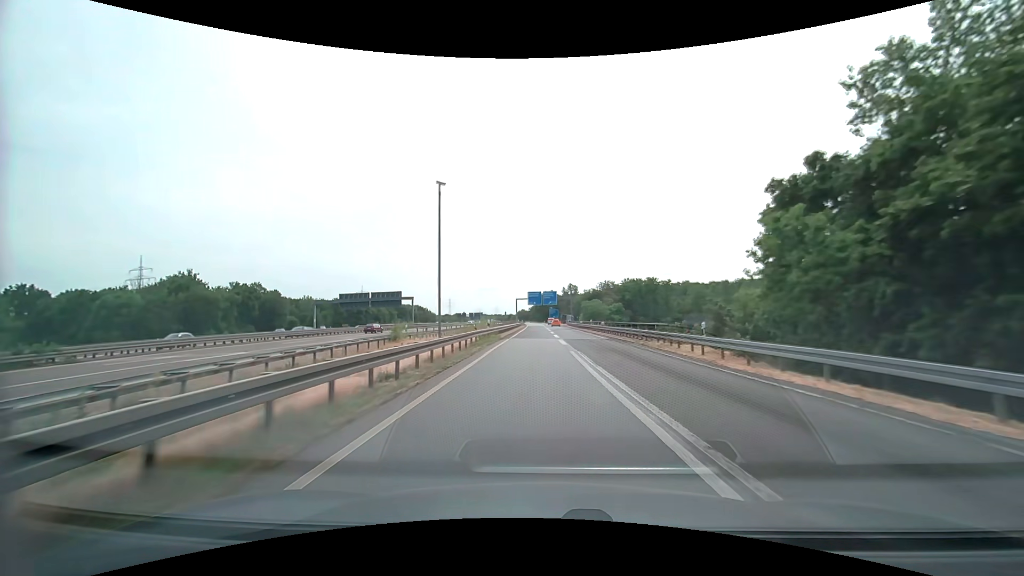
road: motorway_link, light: Day
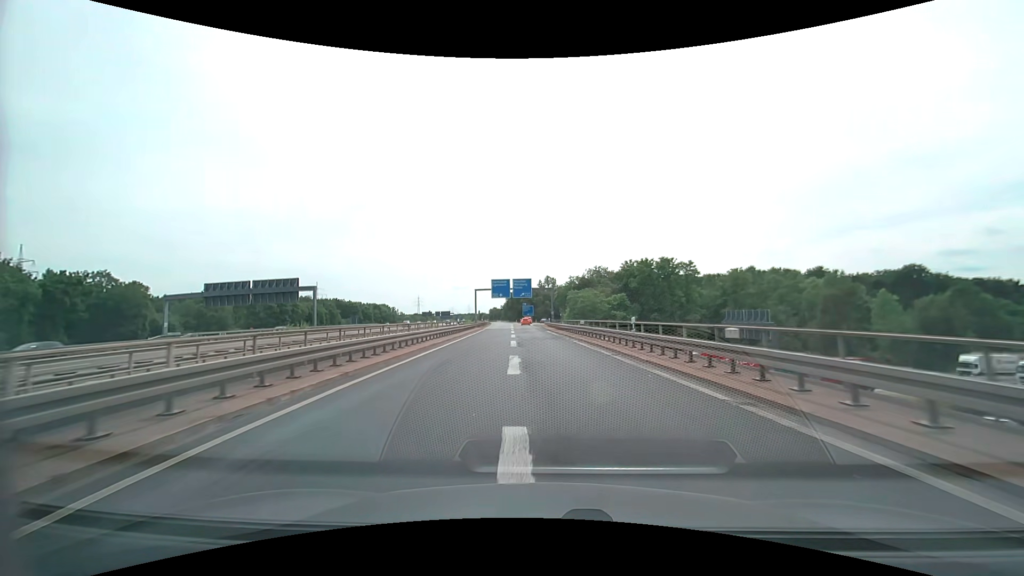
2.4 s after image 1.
(+1.0, +39.2) m; +3°
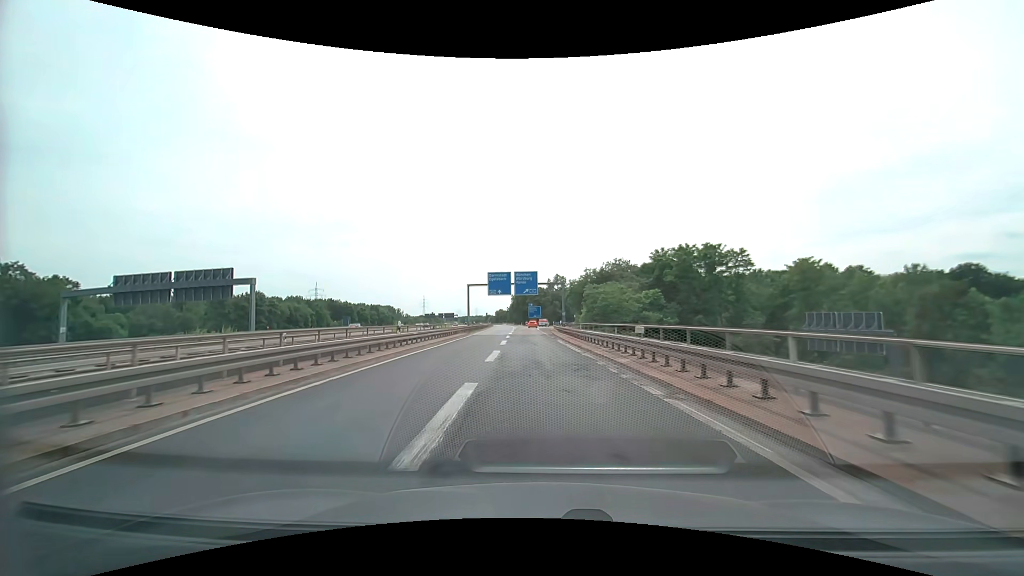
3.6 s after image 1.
(-0.1, +19.3) m; -1°
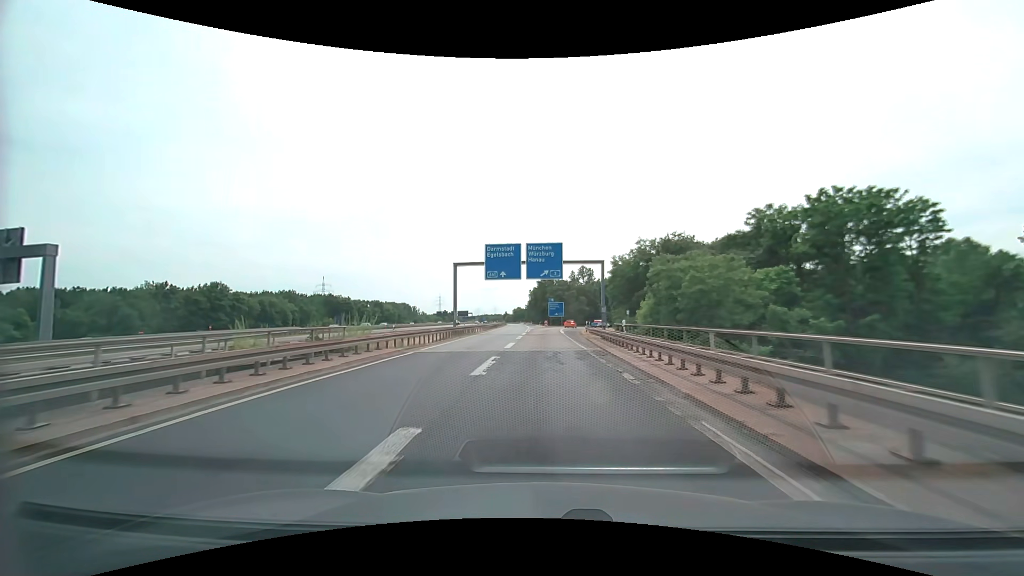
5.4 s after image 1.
(-0.6, +28.5) m; -2°
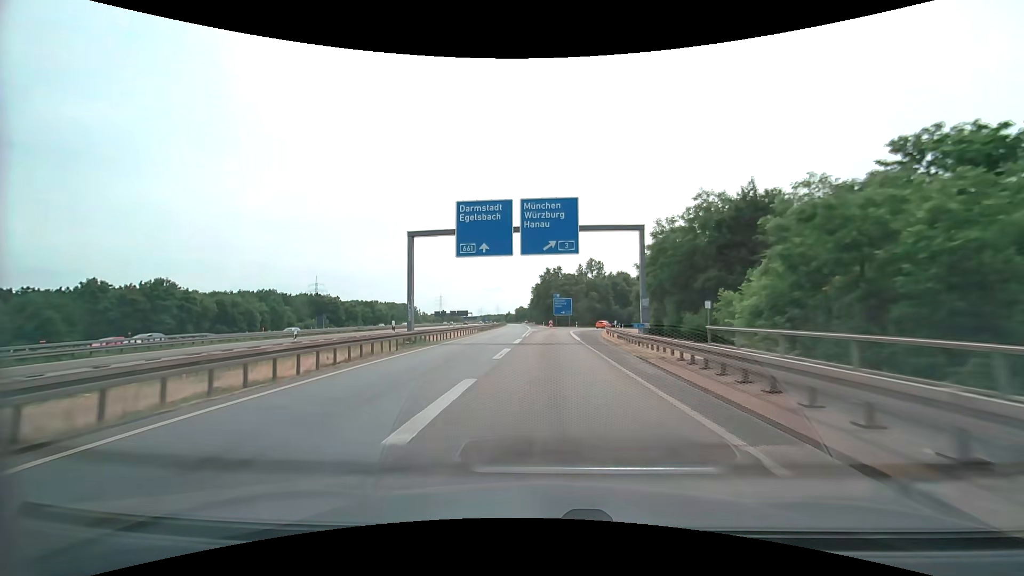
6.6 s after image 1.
(-0.1, +18.7) m; 0°
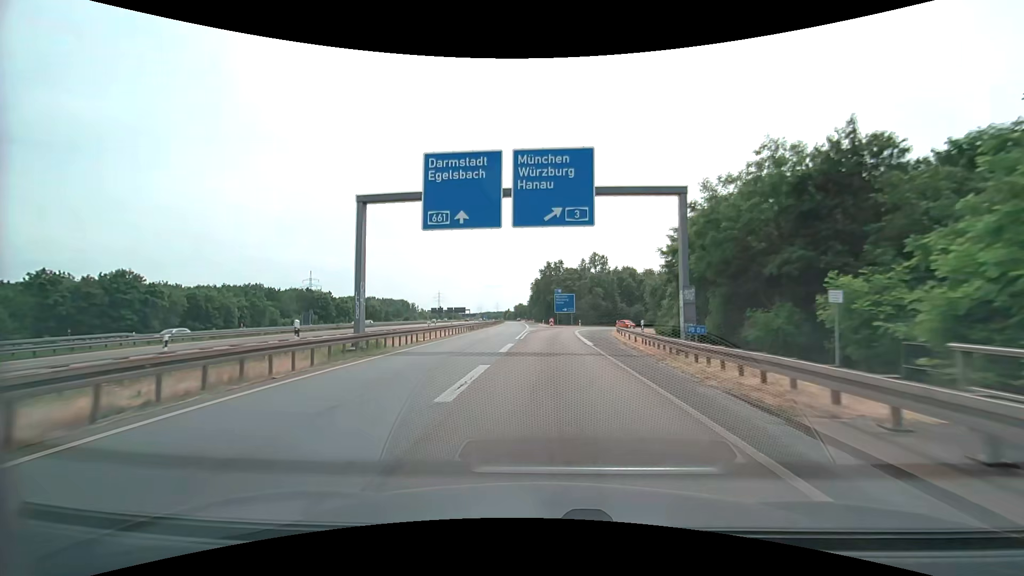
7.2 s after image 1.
(0.0, +9.3) m; 0°
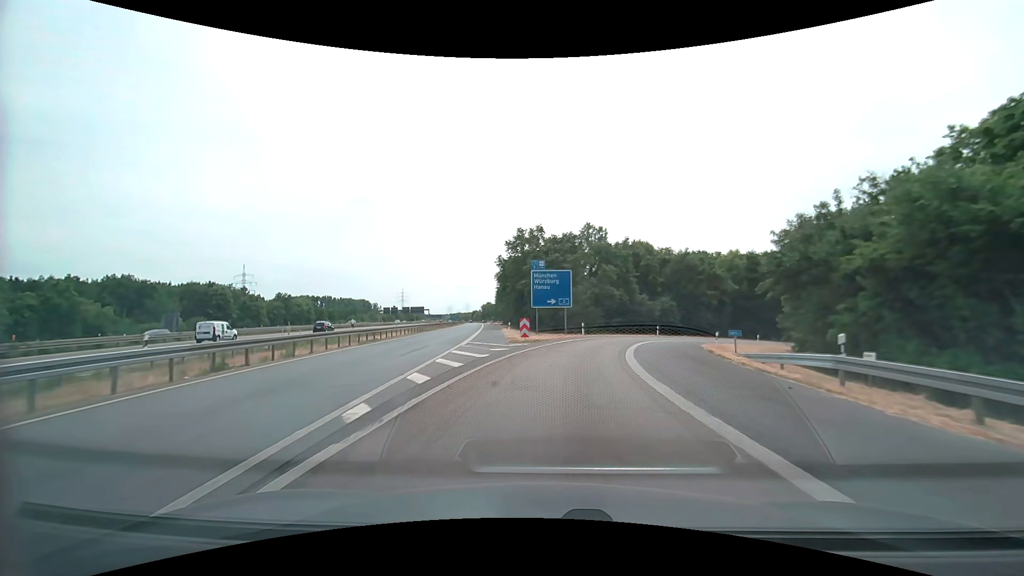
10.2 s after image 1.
(+0.7, +45.0) m; +3°
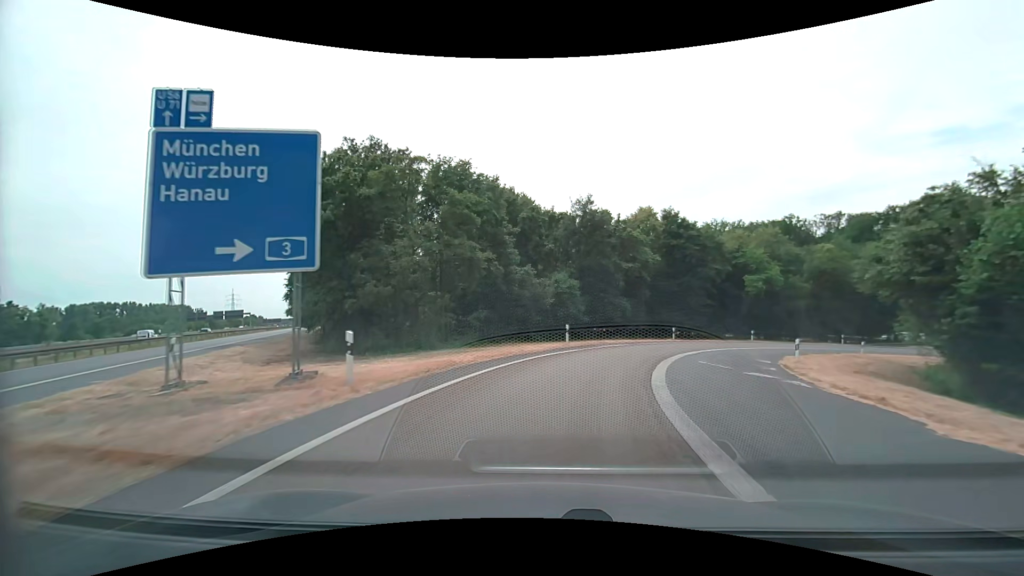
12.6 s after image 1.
(+4.0, +32.0) m; +16°
(+1, +10) (+3, +20) (+7, +29) (+12, +37) (+19, +45) (+27, +51) (+36, +55) (+45, +58) (+55, +59) (+65, +58) m
